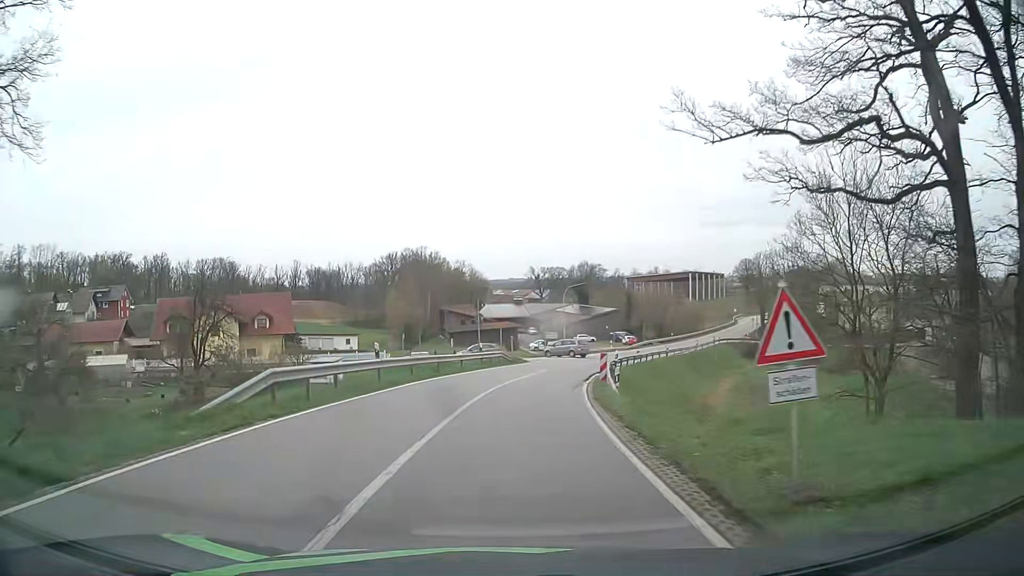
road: secondary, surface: asphalt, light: Day
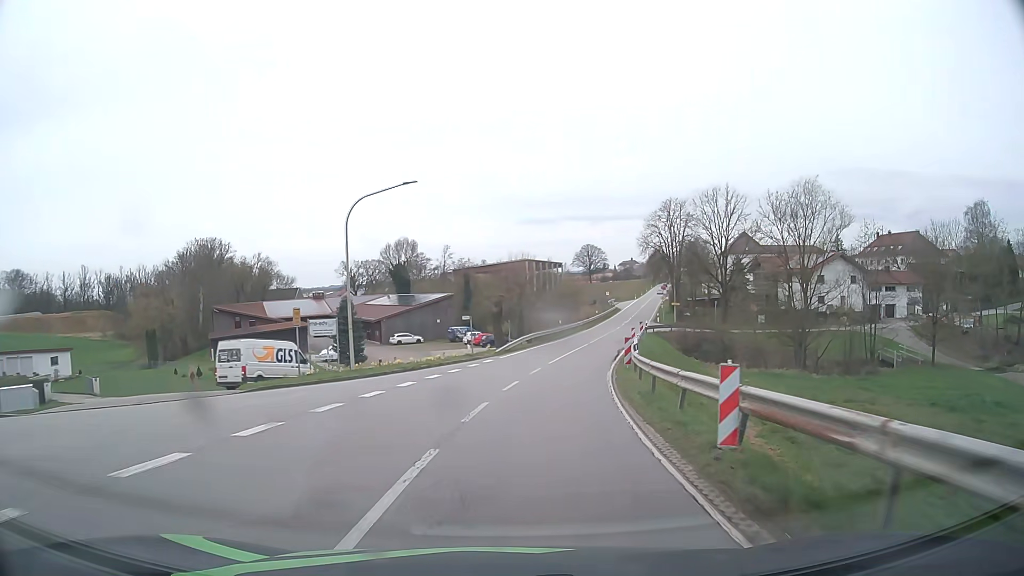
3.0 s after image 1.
(+4.6, +43.9) m; +15°
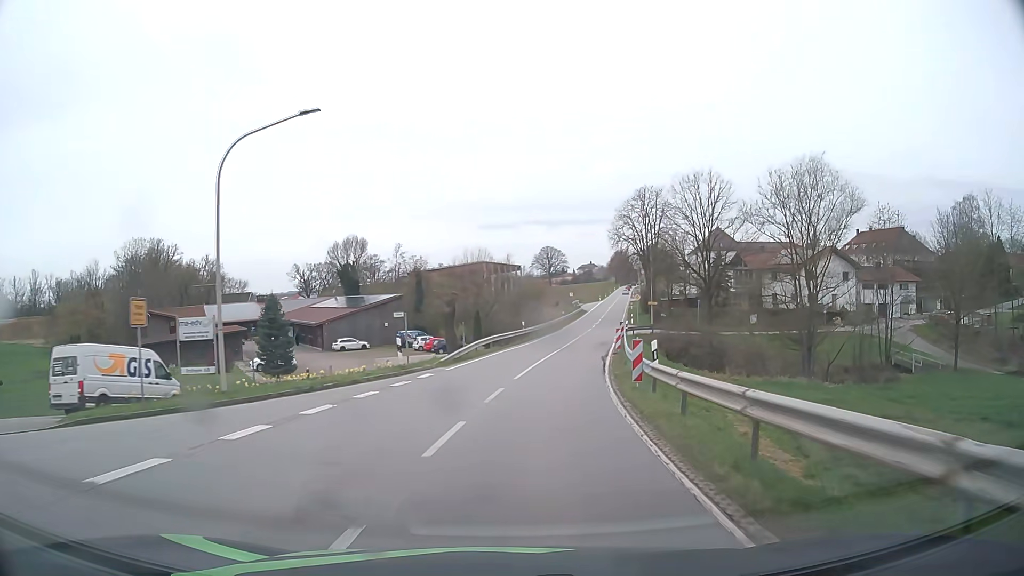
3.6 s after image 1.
(+0.3, +9.3) m; +3°
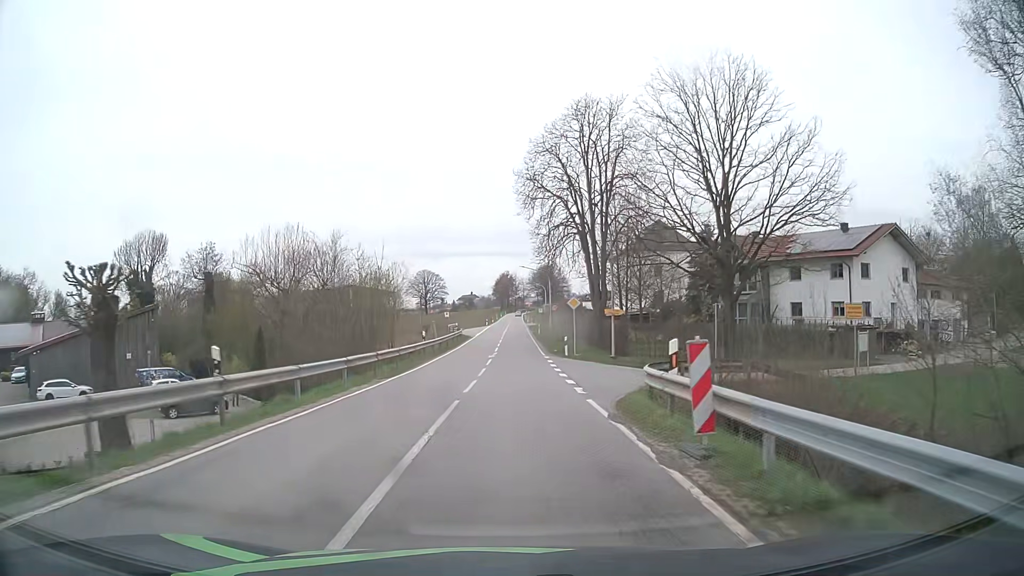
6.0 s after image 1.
(+4.0, +37.5) m; +11°
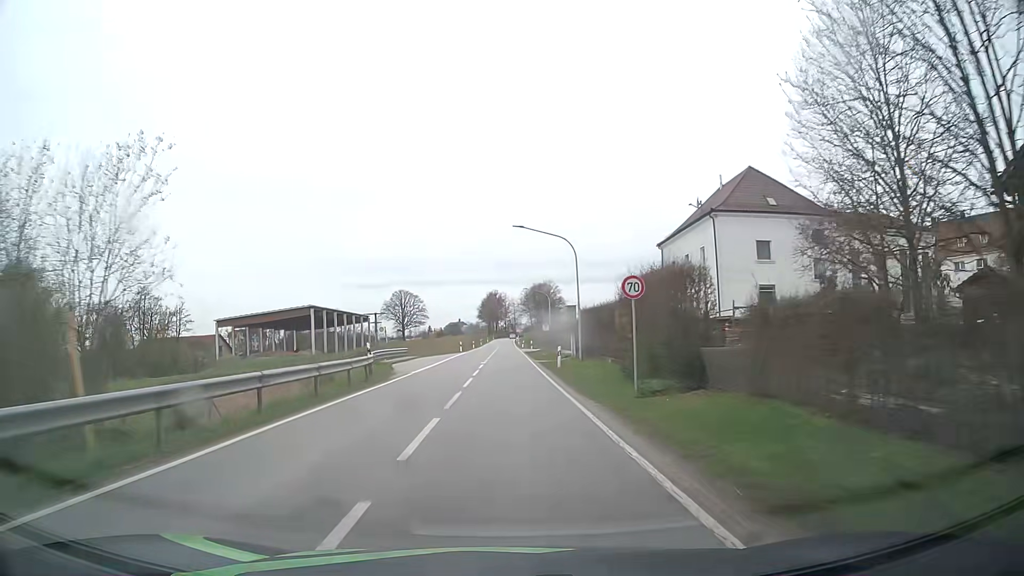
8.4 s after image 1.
(+0.4, +38.7) m; +1°
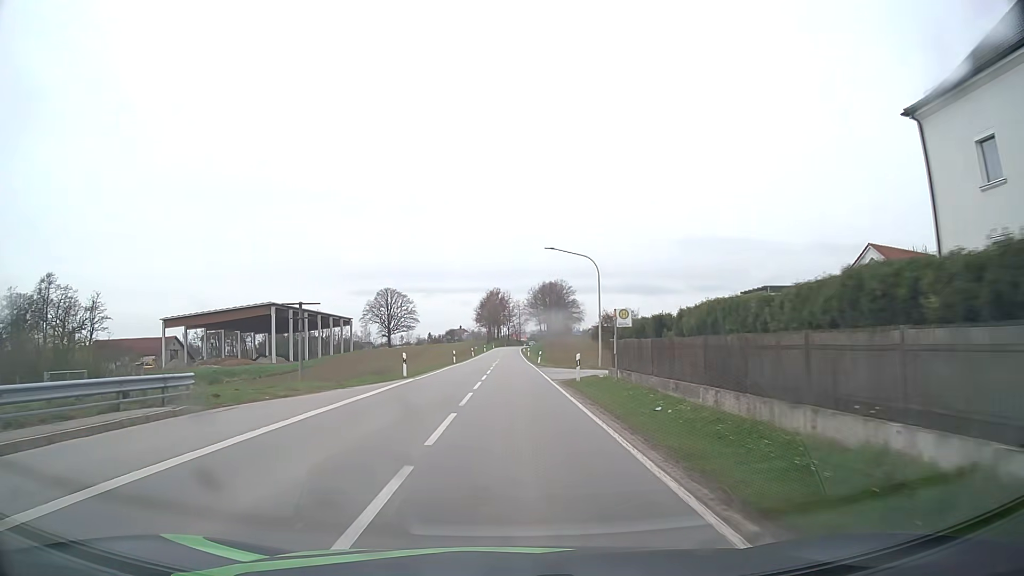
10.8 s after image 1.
(-0.1, +40.4) m; 0°
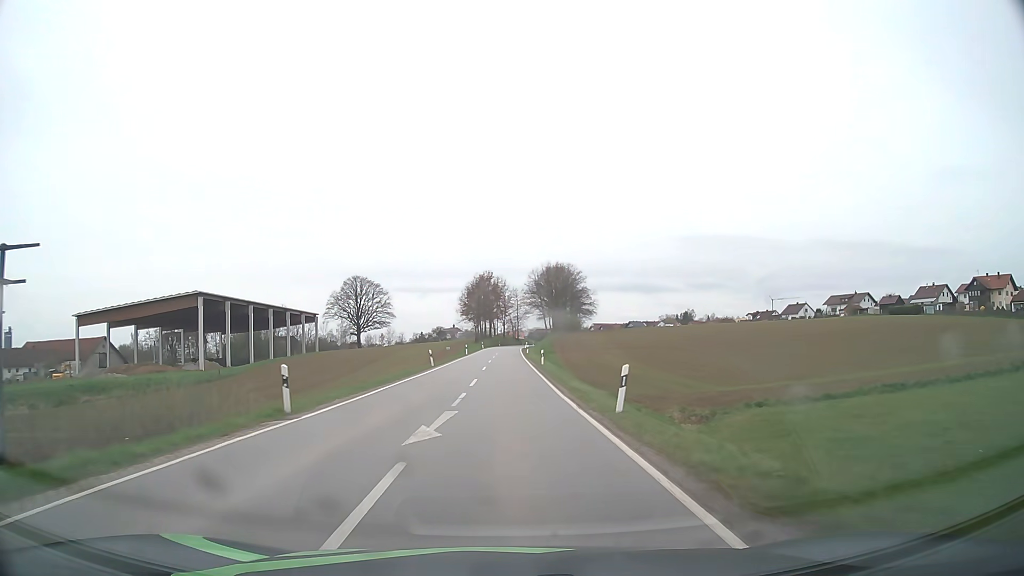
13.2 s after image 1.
(+0.1, +42.1) m; 0°
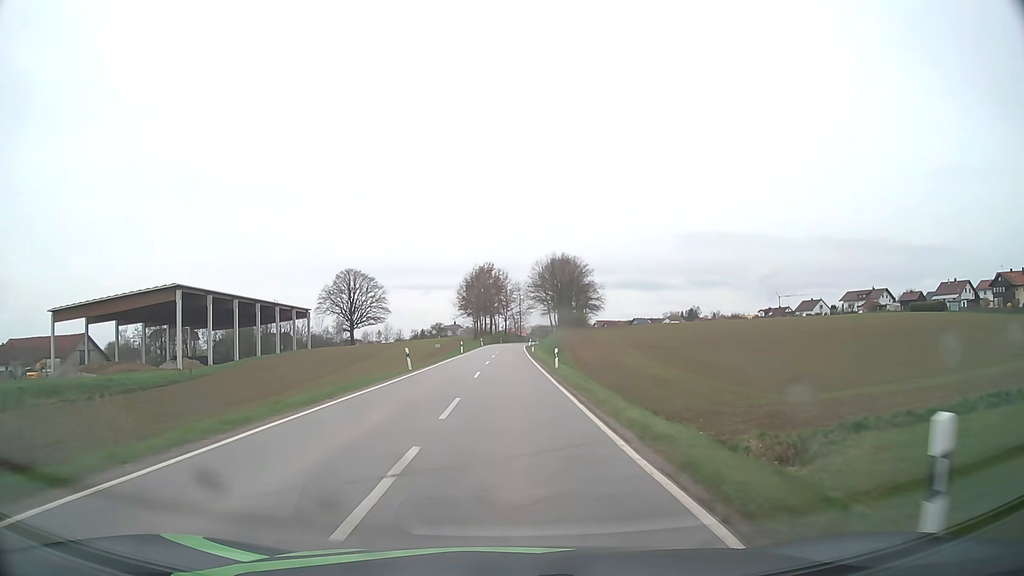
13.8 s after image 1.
(0.0, +10.7) m; 0°
(0, +10) (0, +20) (0, +30) (0, +40) (0, +50) (0, +60) (0, +70) (0, +80) (+1, +90) (+1, +100) m
